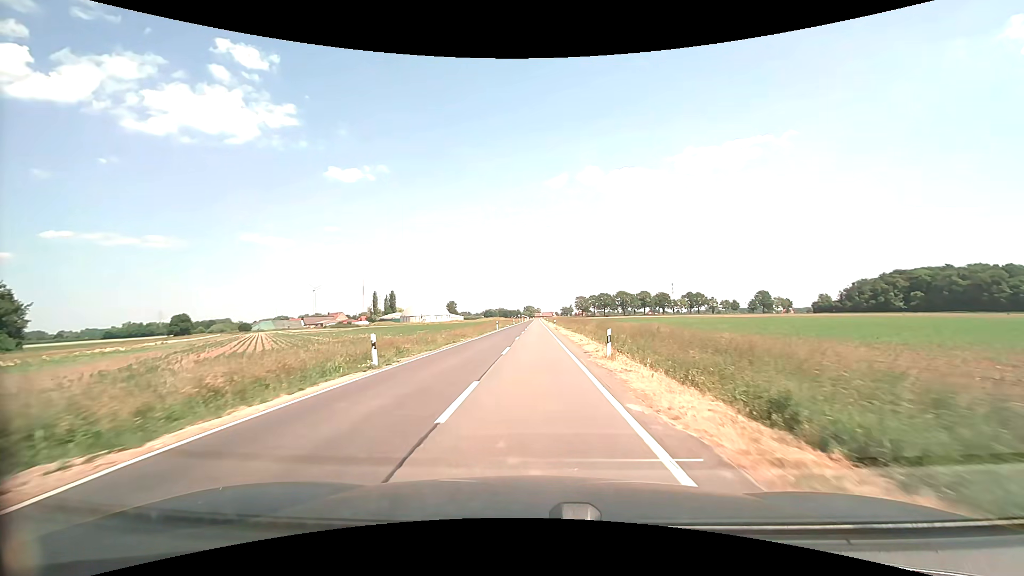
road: secondary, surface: asphalt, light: Day
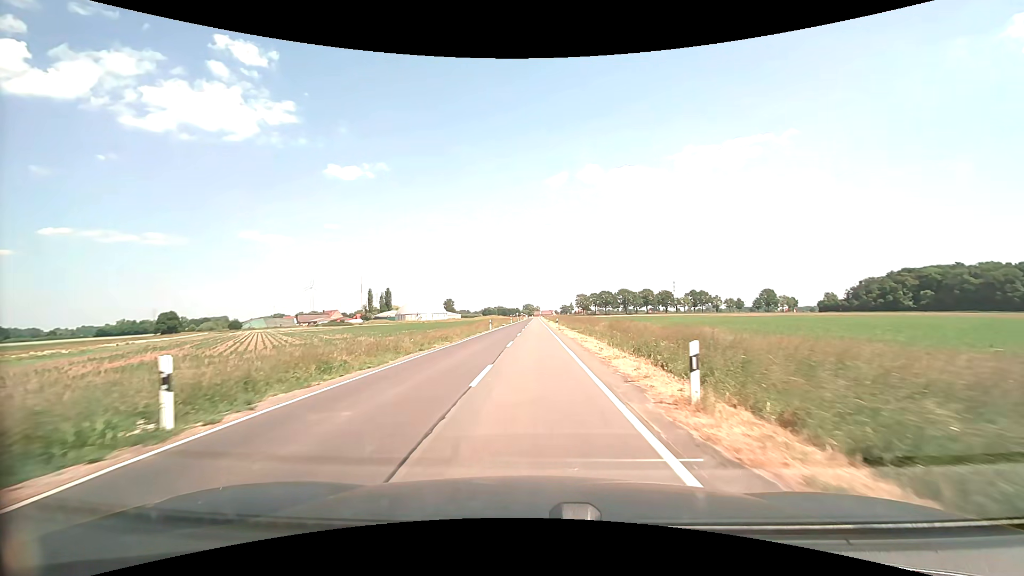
(0.0, +8.9) m; 0°
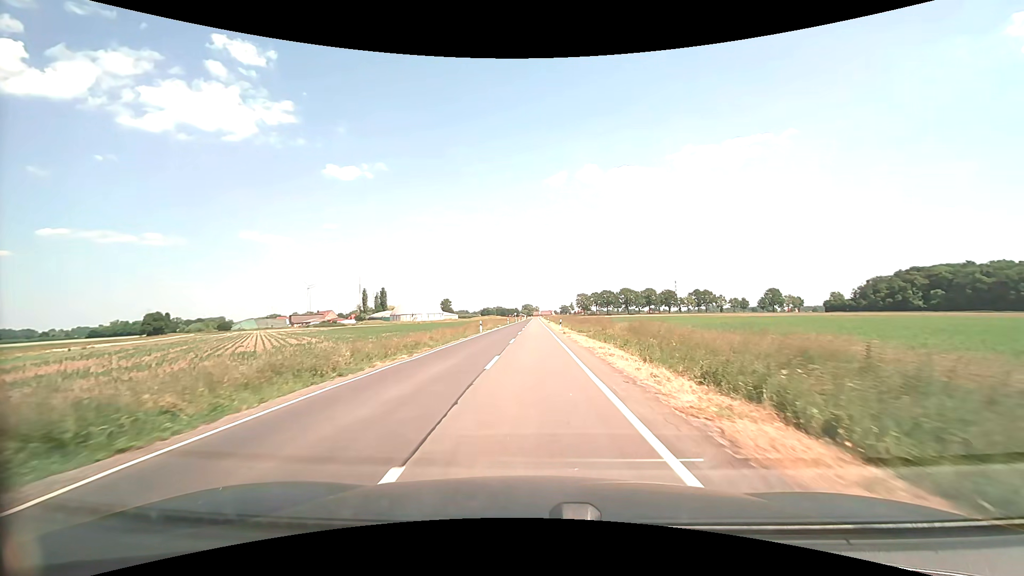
(0.0, +9.2) m; 0°
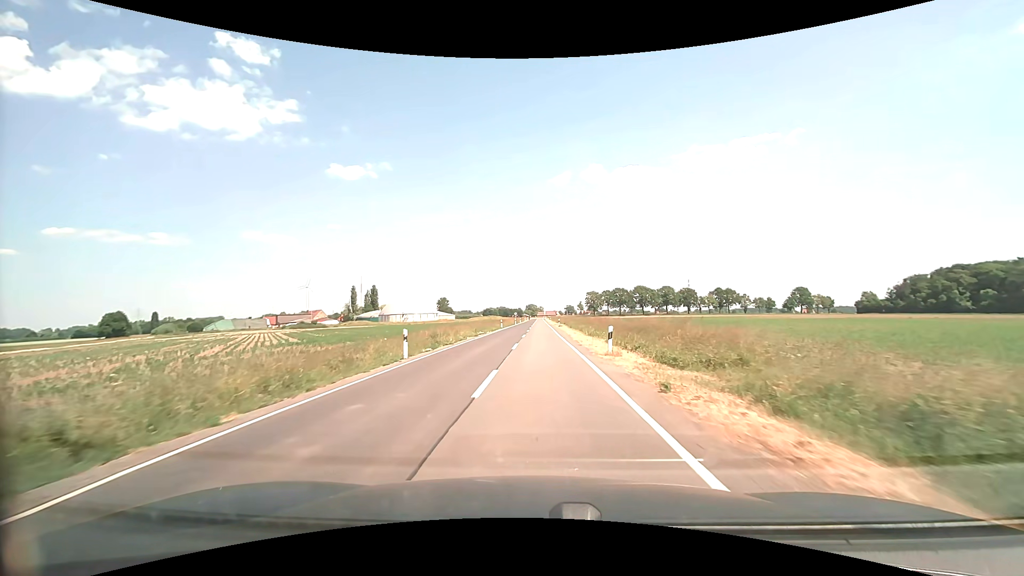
(-0.1, +28.6) m; -1°
(0, +10) (0, +20) (0, +30) (0, +40) (+1, +50) (+1, +60) (+1, +70) (+1, +80) (+1, +90) (+1, +100) m
